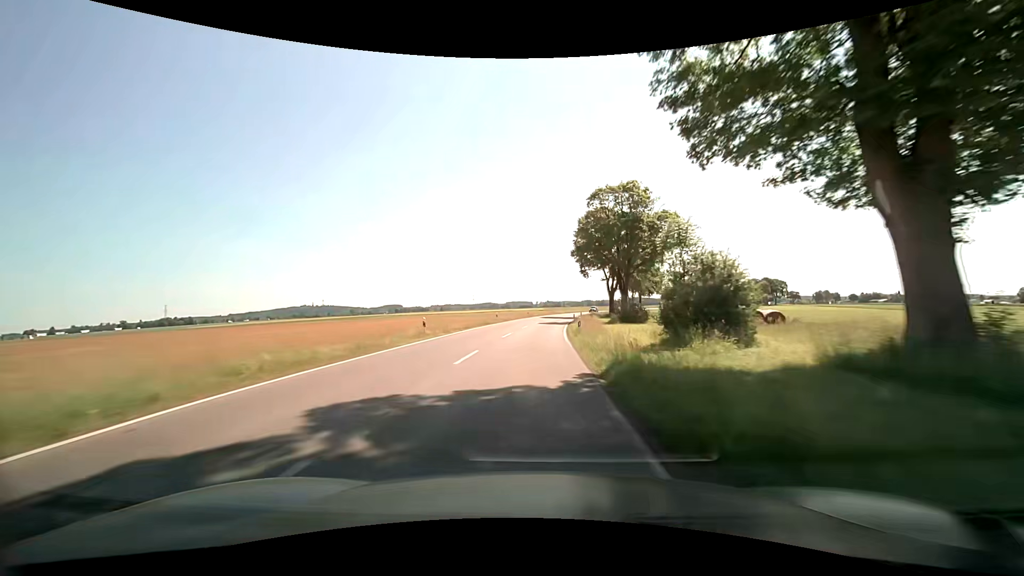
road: tertiary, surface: asphalt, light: Day
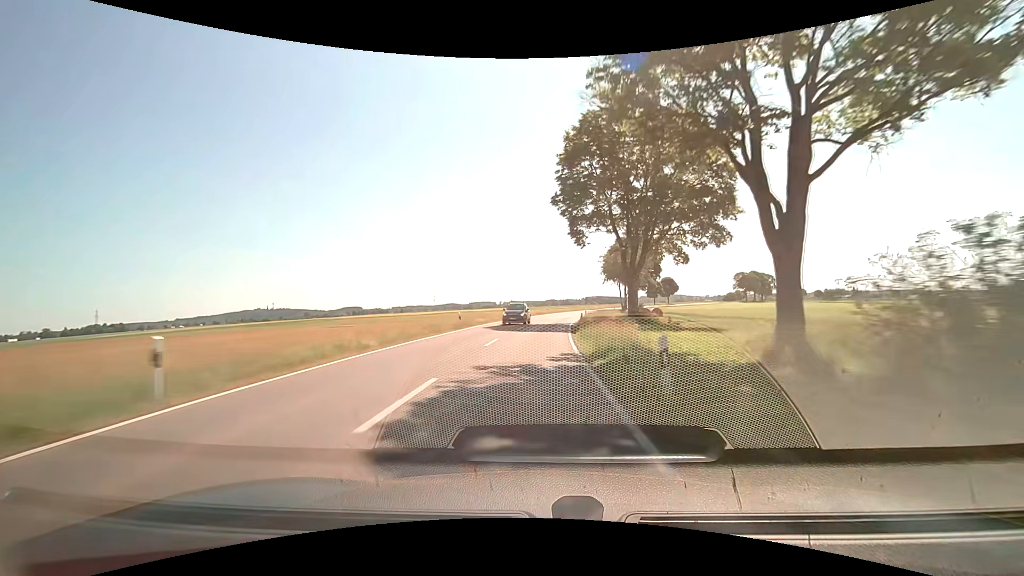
(+1.2, +42.9) m; +4°
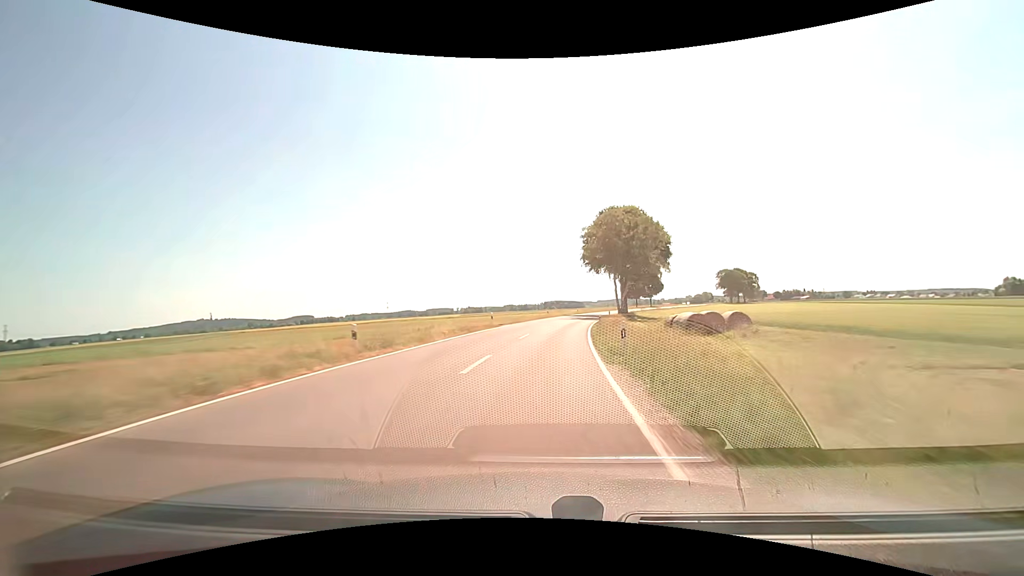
(+1.8, +43.1) m; +4°
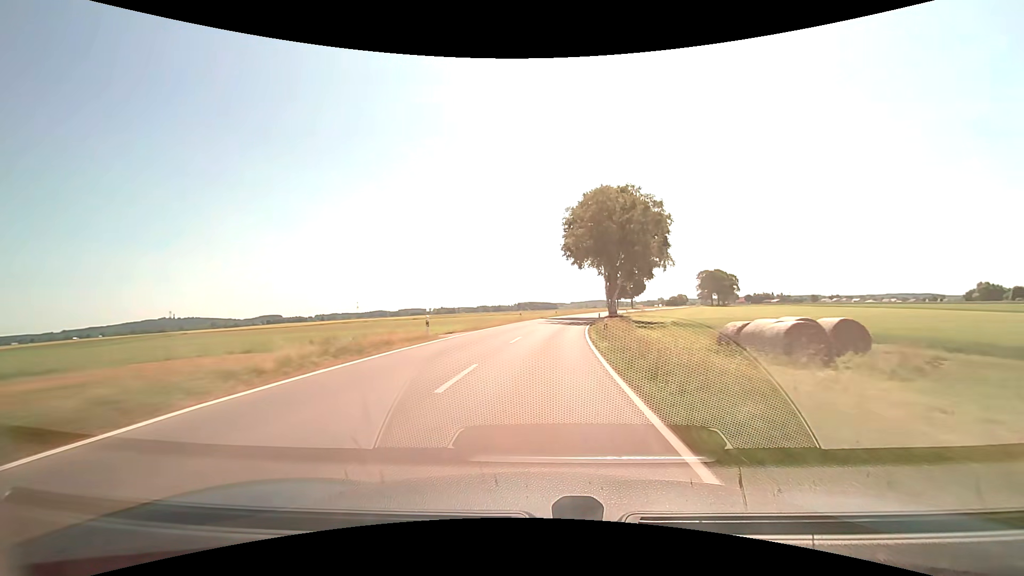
(+0.5, +14.4) m; +4°
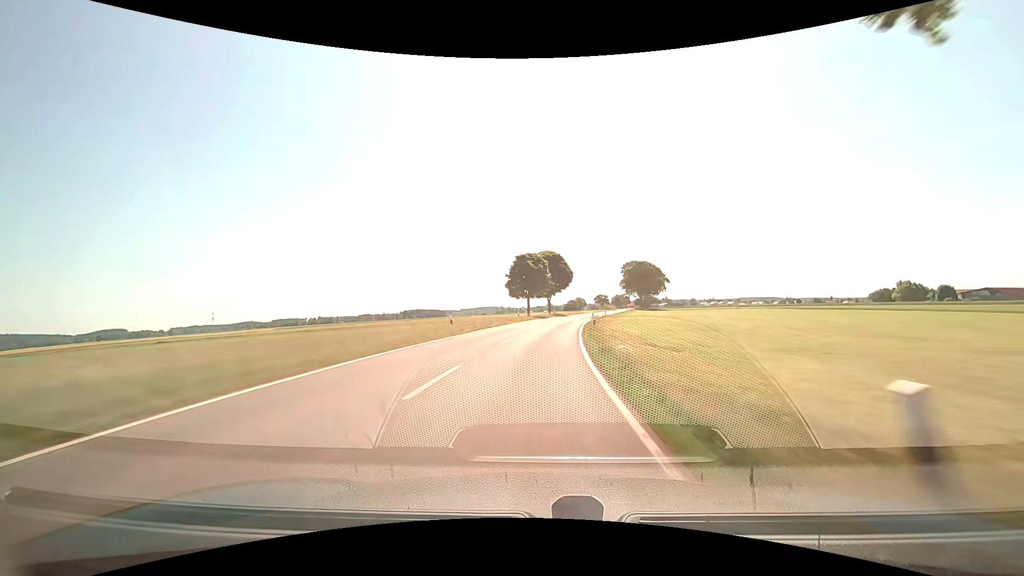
(+8.2, +71.5) m; +12°
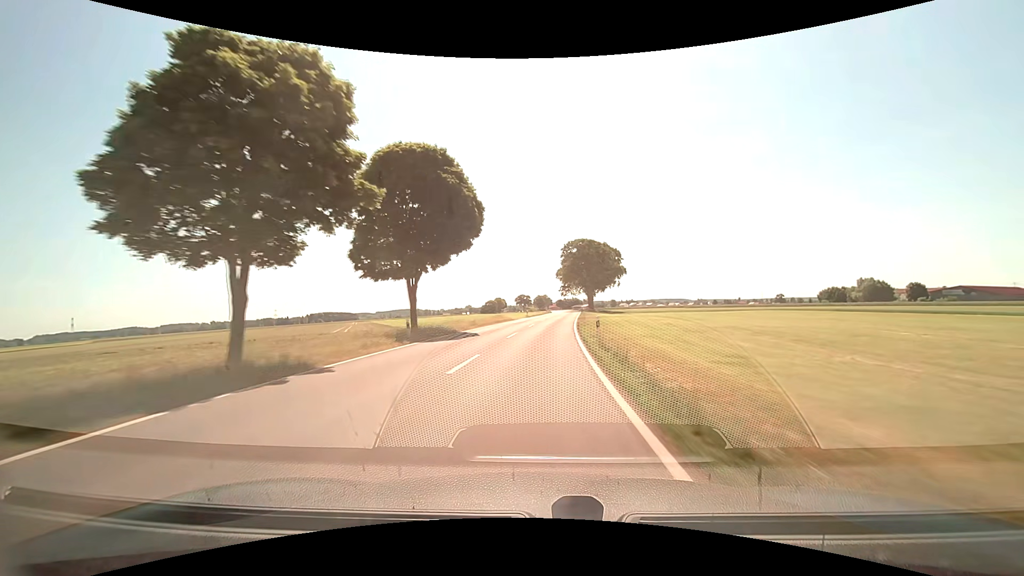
(+5.1, +57.1) m; +10°
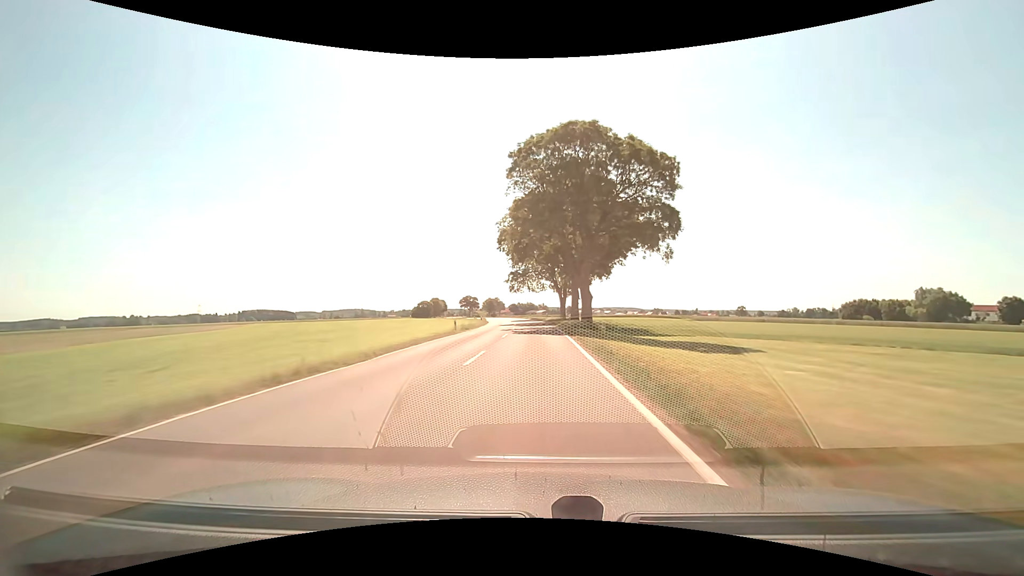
(+4.3, +69.8) m; +5°
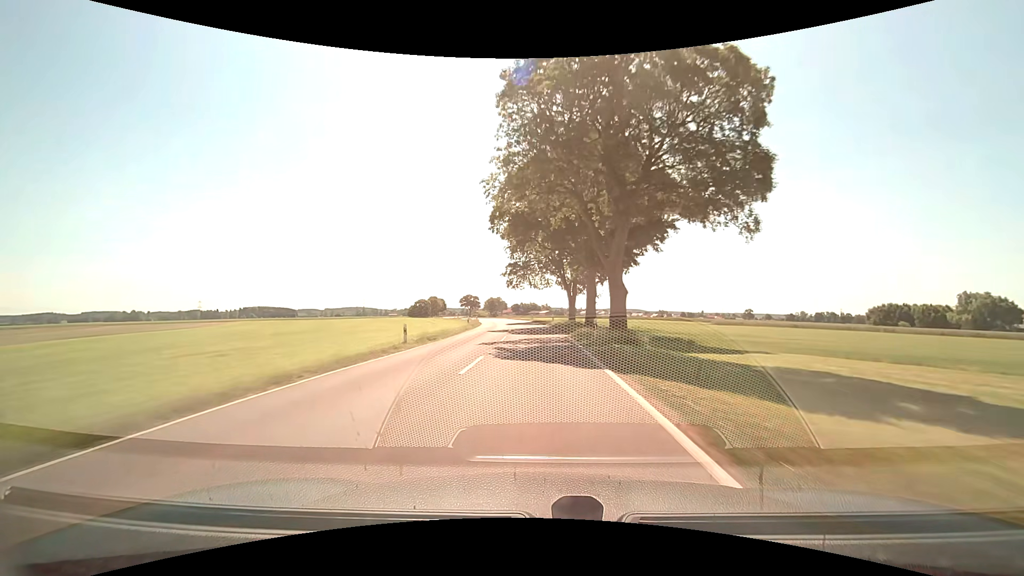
(0.0, +13.7) m; 0°
(0, +10) (0, +20) (0, +30) (-1, +40) (-1, +50) (-2, +60) (-3, +70) (-5, +80) (-6, +90) (-8, +99) m
